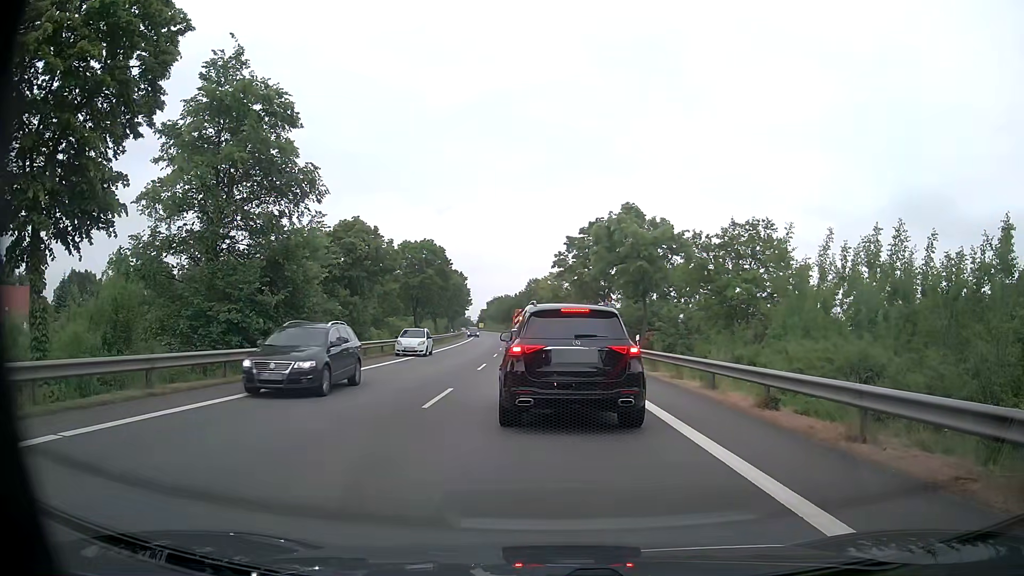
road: primary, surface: asphalt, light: Day
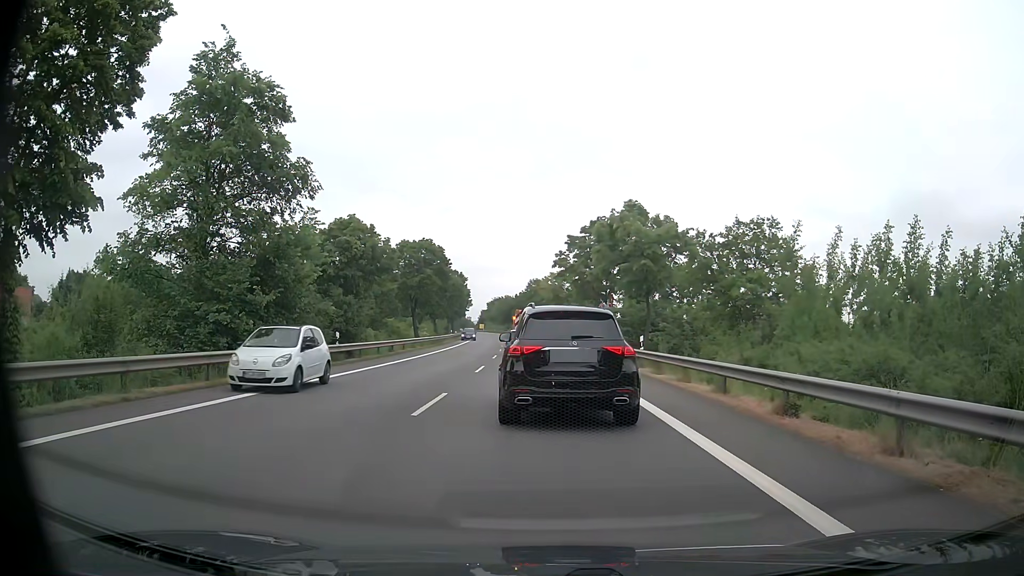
(0.0, +1.0) m; 0°
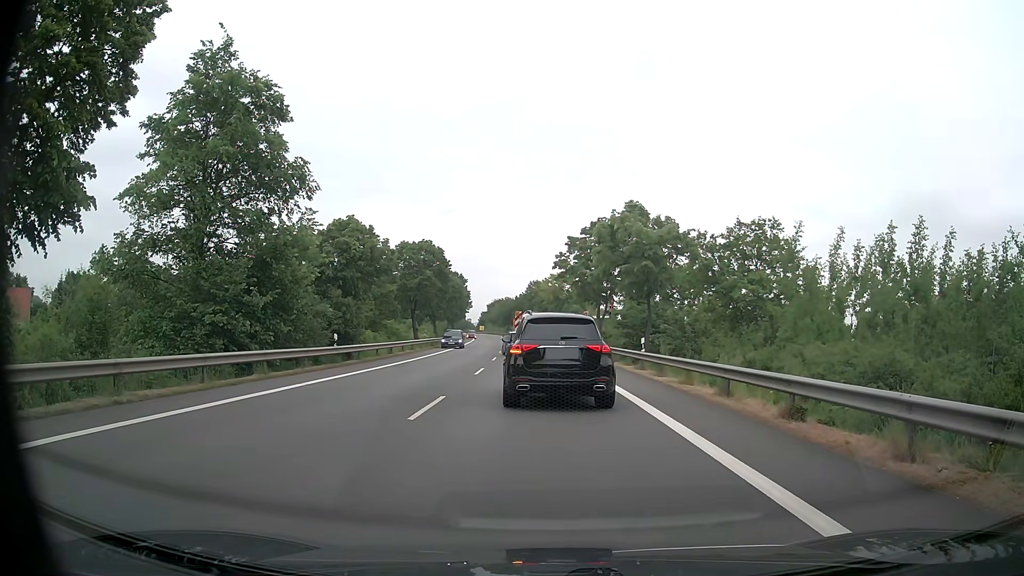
(0.0, +0.3) m; 0°
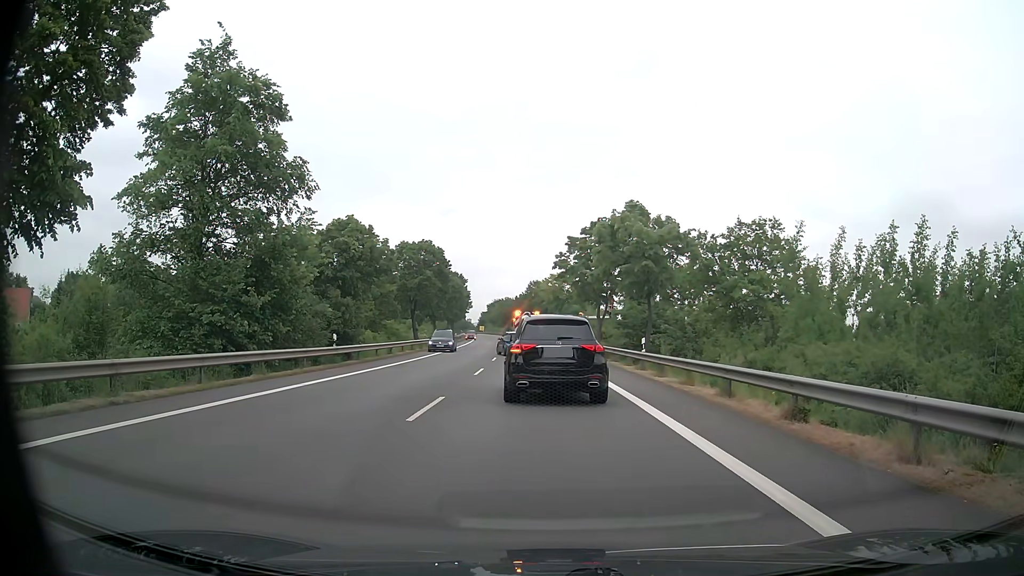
(0.0, +0.1) m; 0°
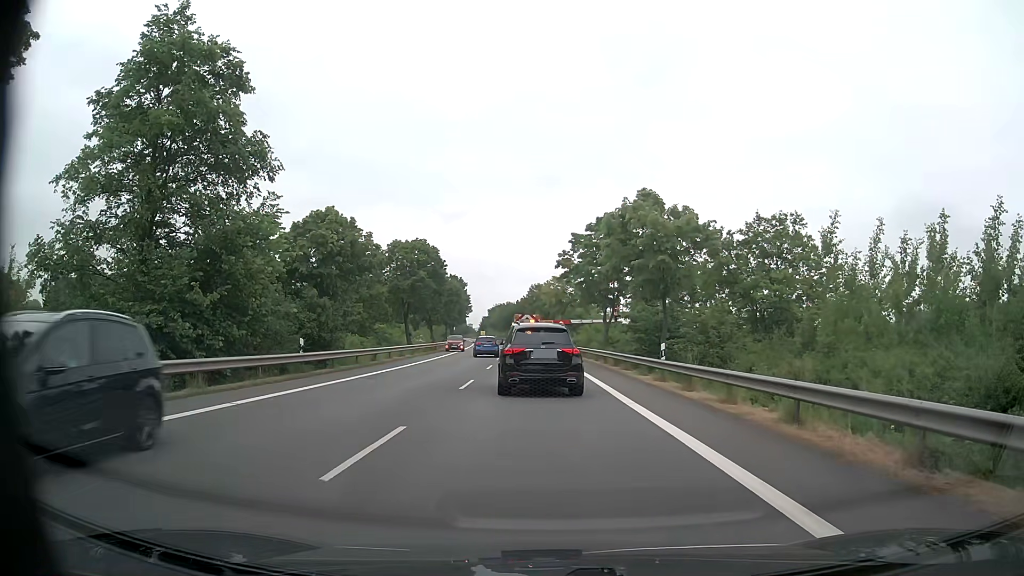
(-0.2, +4.5) m; -2°
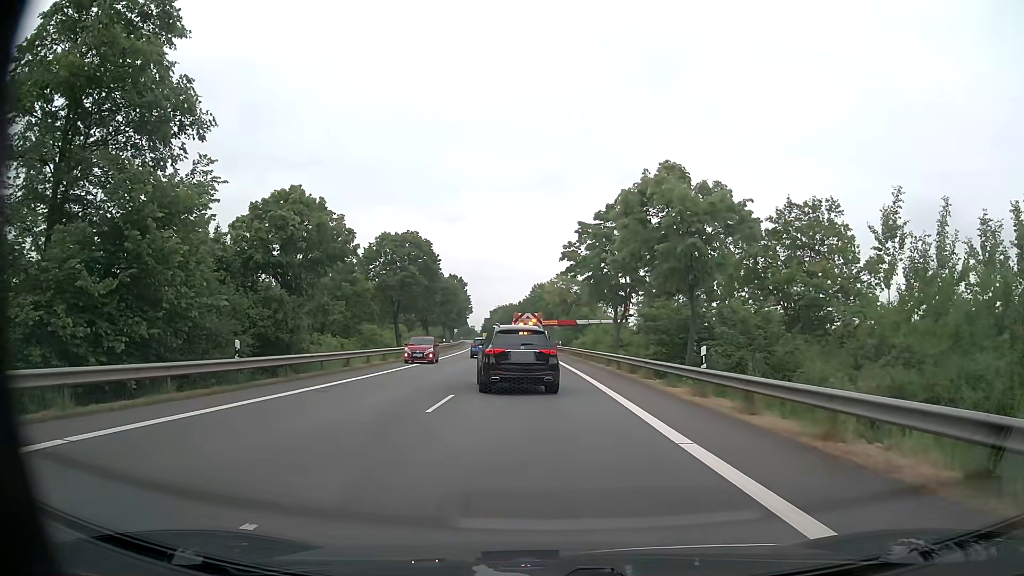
(0.0, +5.9) m; 0°
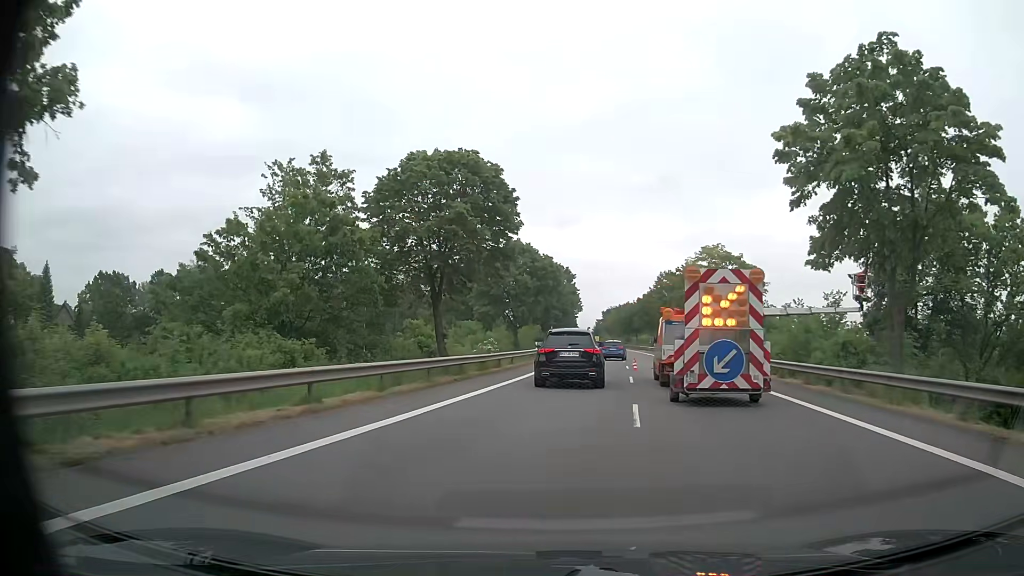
(-2.2, +26.5) m; -9°
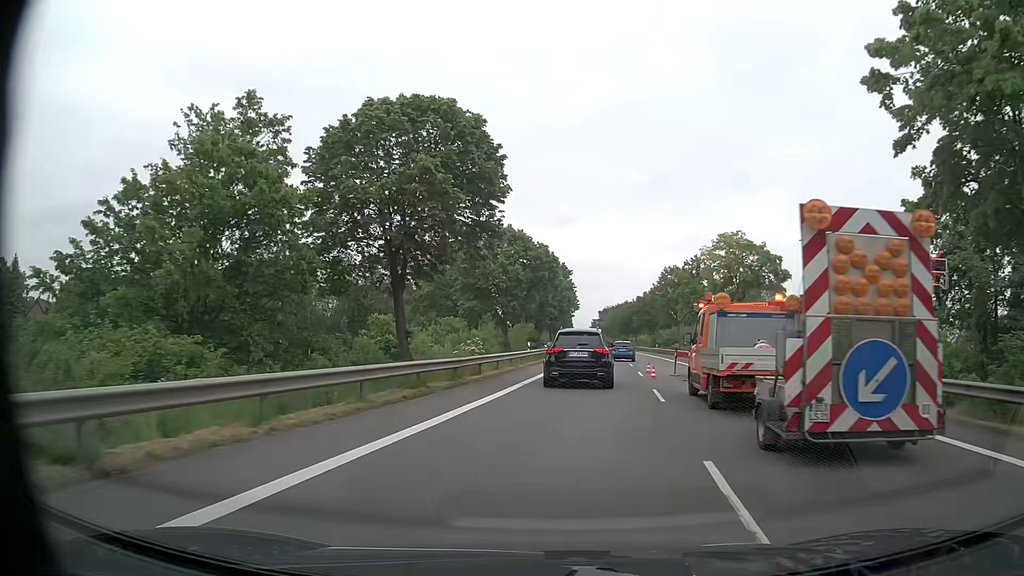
(0.0, +7.3) m; +1°
(0, +10) (+1, +20) (+1, +30) (+3, +40) (+4, +50) (+6, +60) (+8, +69) (+9, +79) (+10, +89) (+11, +99) m
